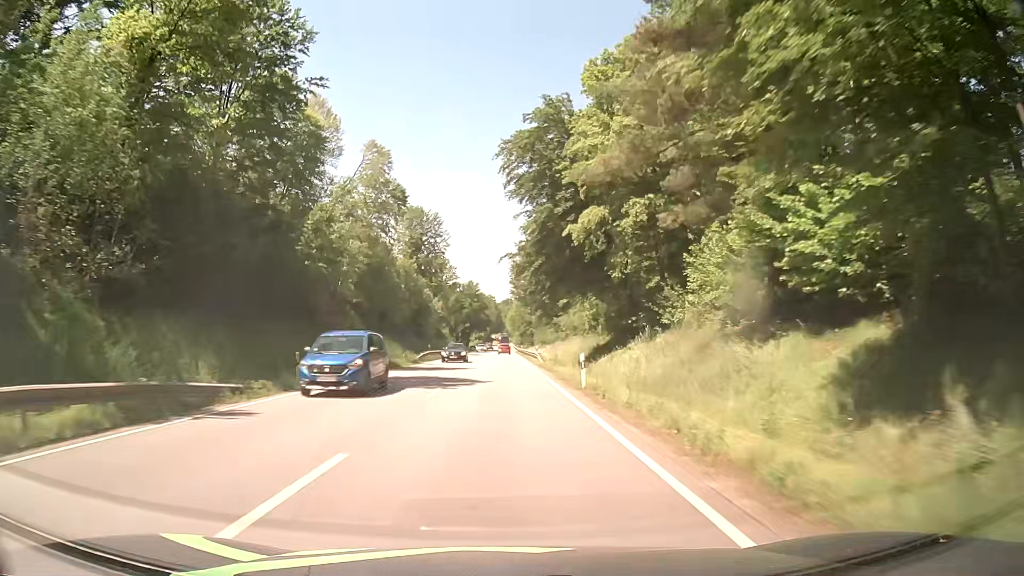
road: primary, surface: asphalt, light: Day
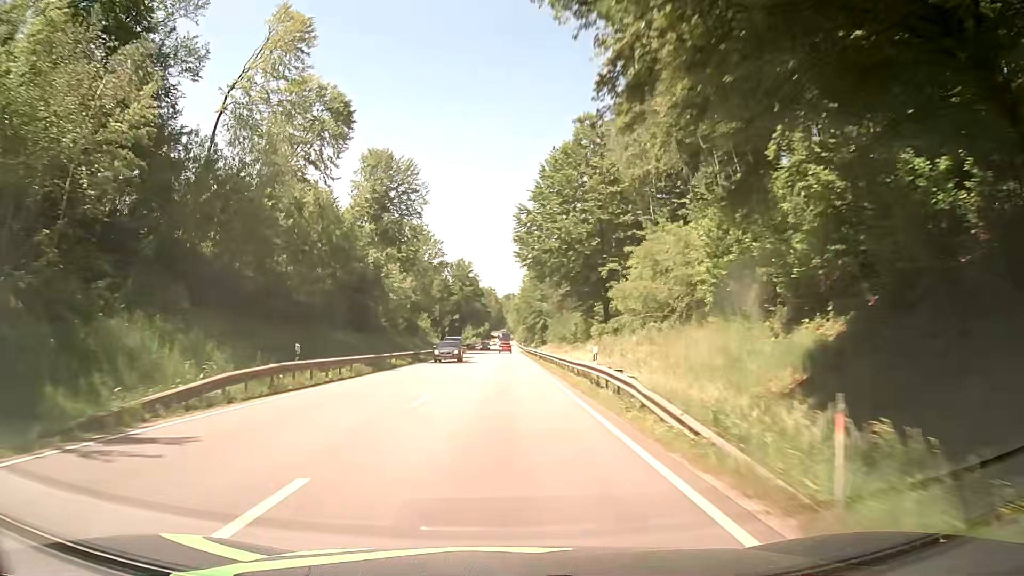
(-0.1, +37.7) m; -1°
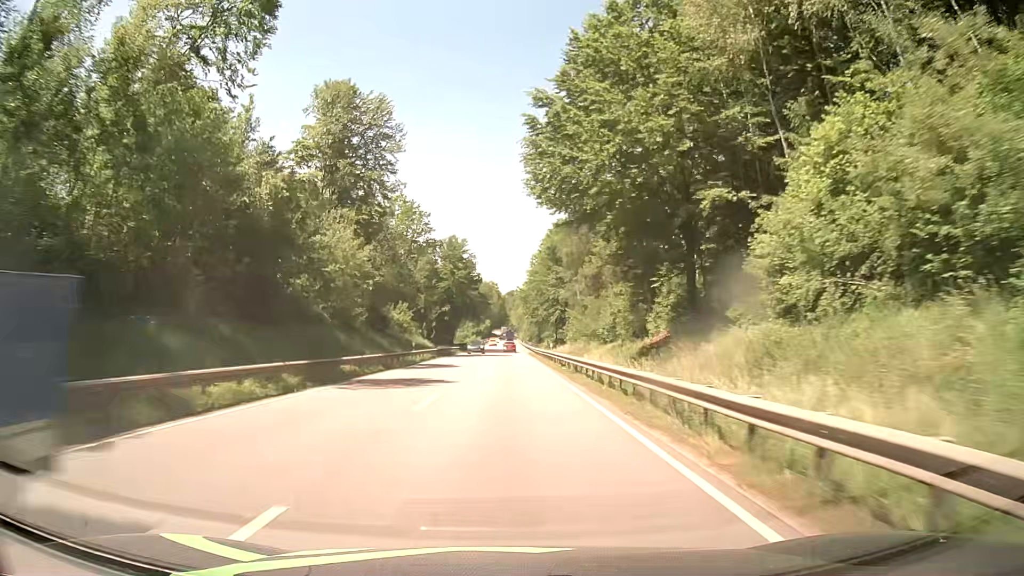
(+0.1, +25.1) m; 0°
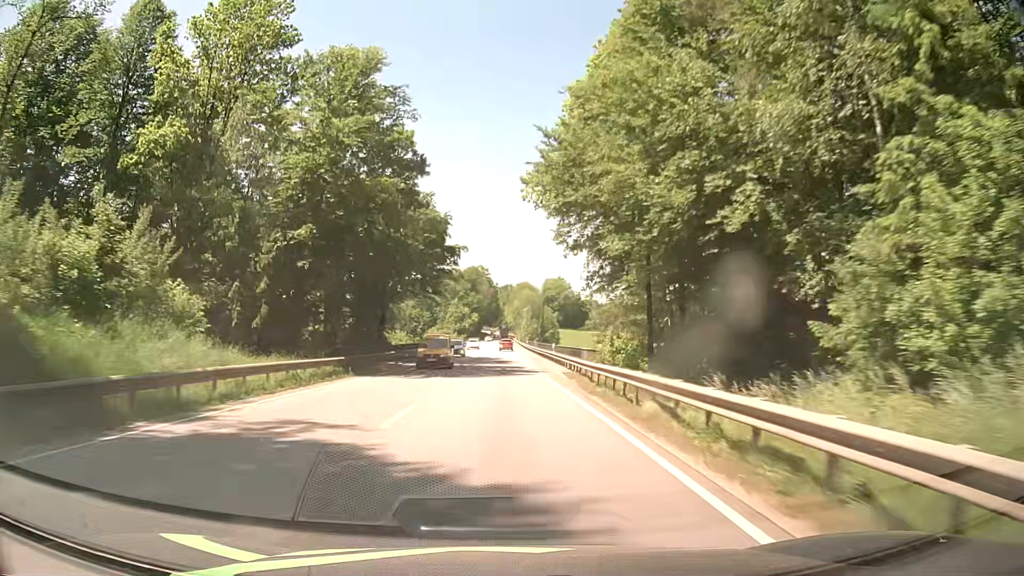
(+0.5, +62.7) m; +1°
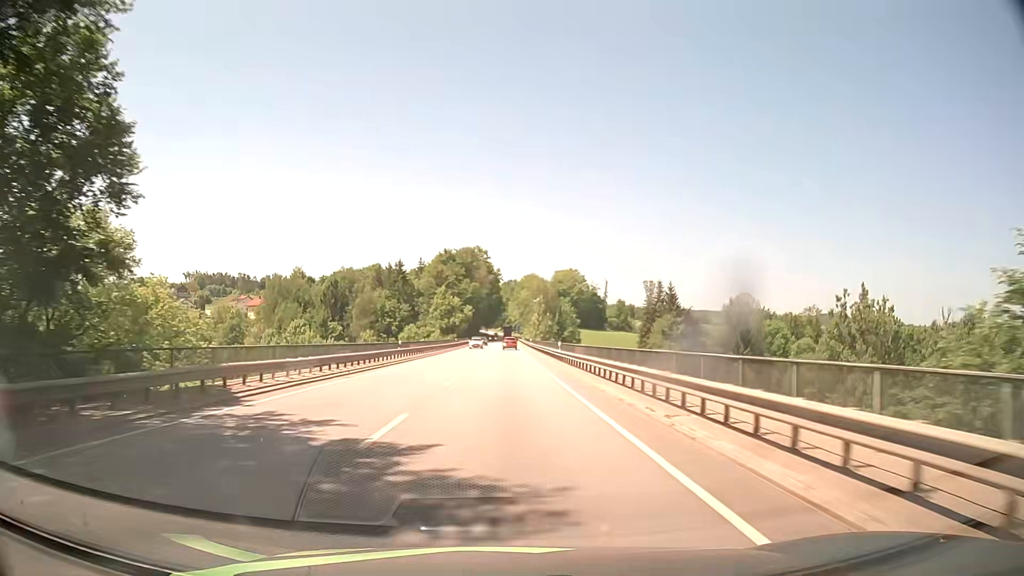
(-0.2, +50.0) m; 0°
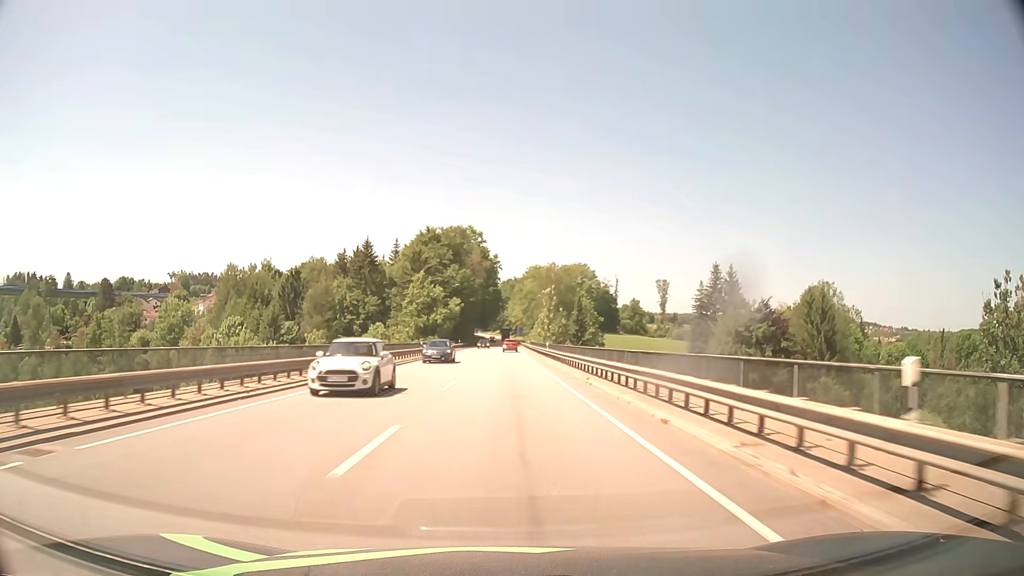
(0.0, +37.4) m; 0°
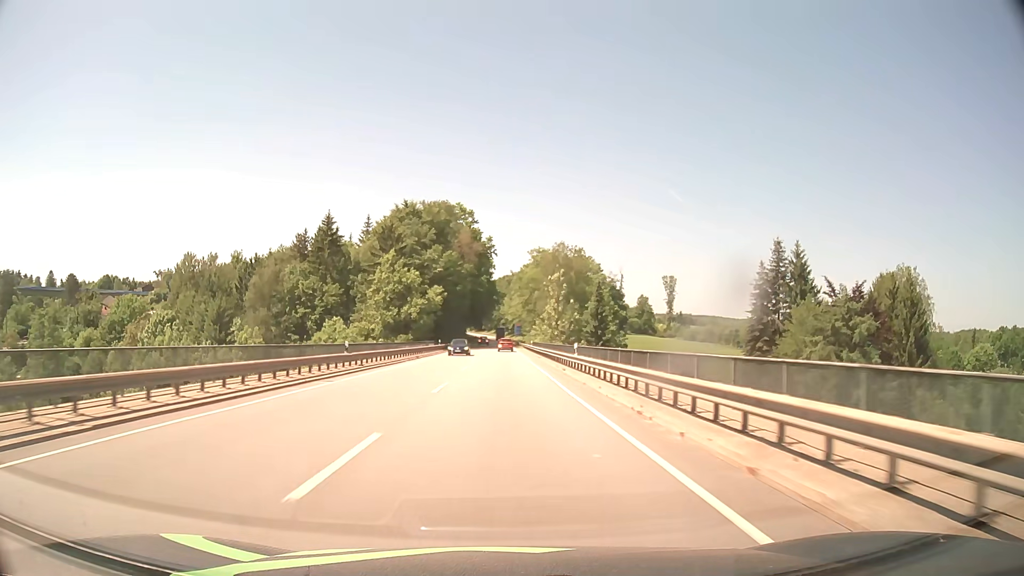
(+0.1, +25.0) m; 0°
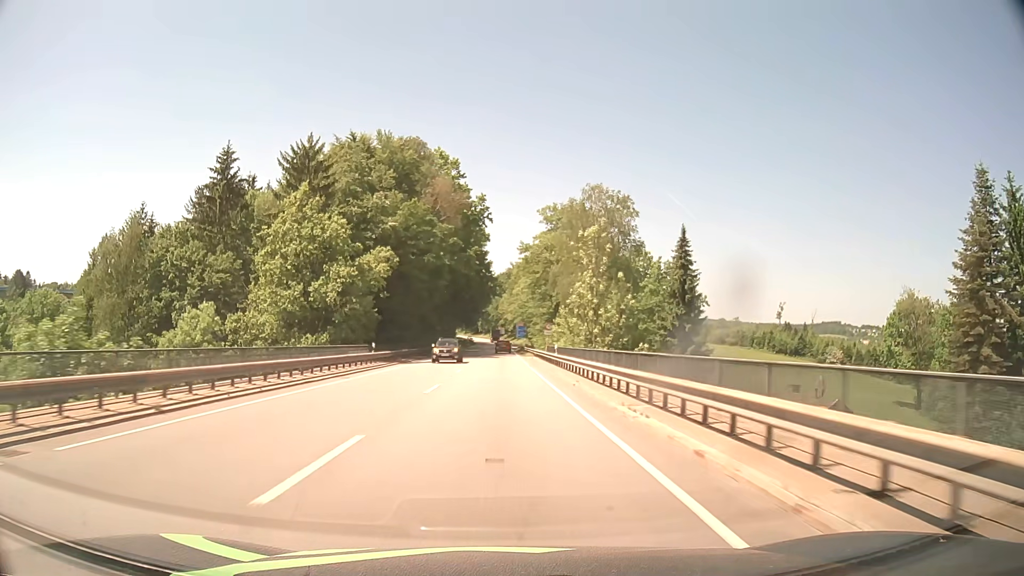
(0.0, +37.5) m; 0°
(0, +10) (0, +20) (0, +30) (0, +40) (0, +50) (0, +60) (0, +70) (0, +80) (0, +90) (0, +100) m
